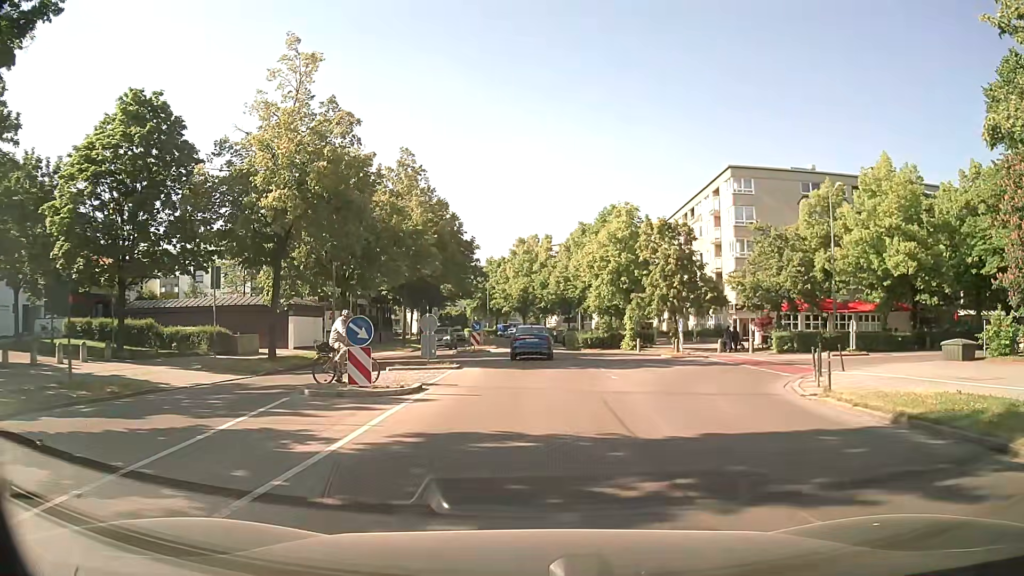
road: residential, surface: asphalt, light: Day
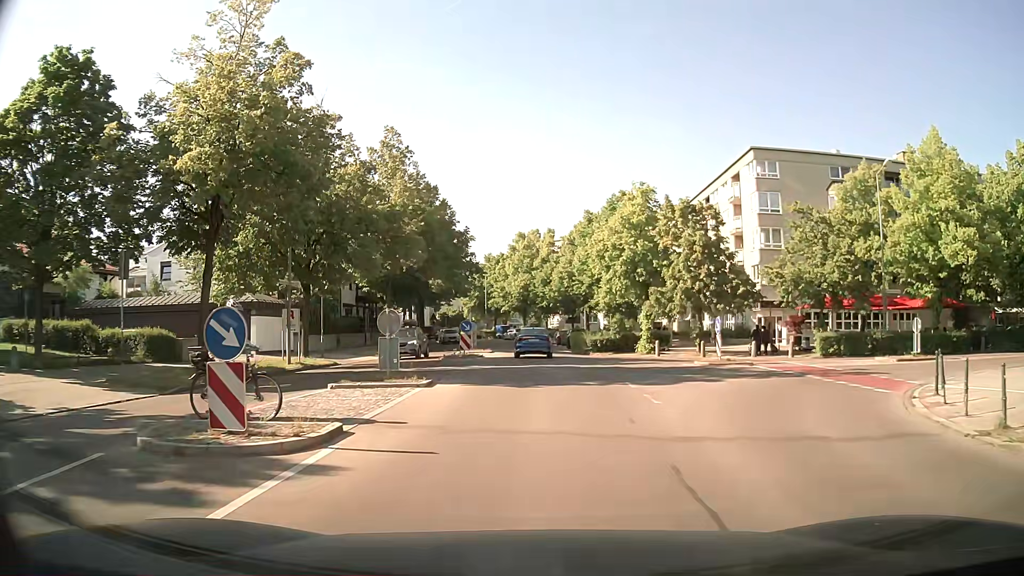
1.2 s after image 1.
(+0.1, +6.4) m; +1°
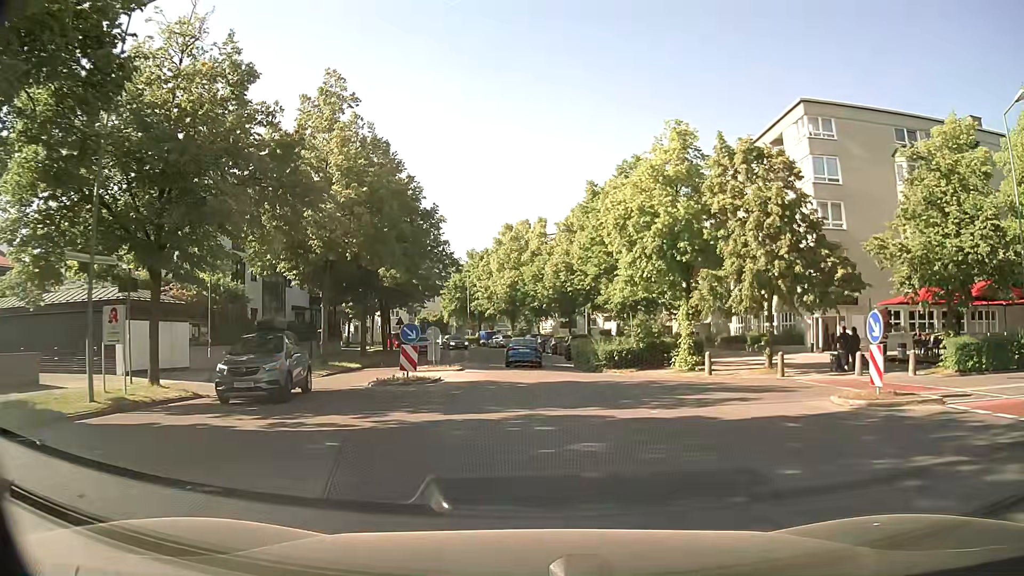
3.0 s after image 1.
(0.0, +12.7) m; 0°
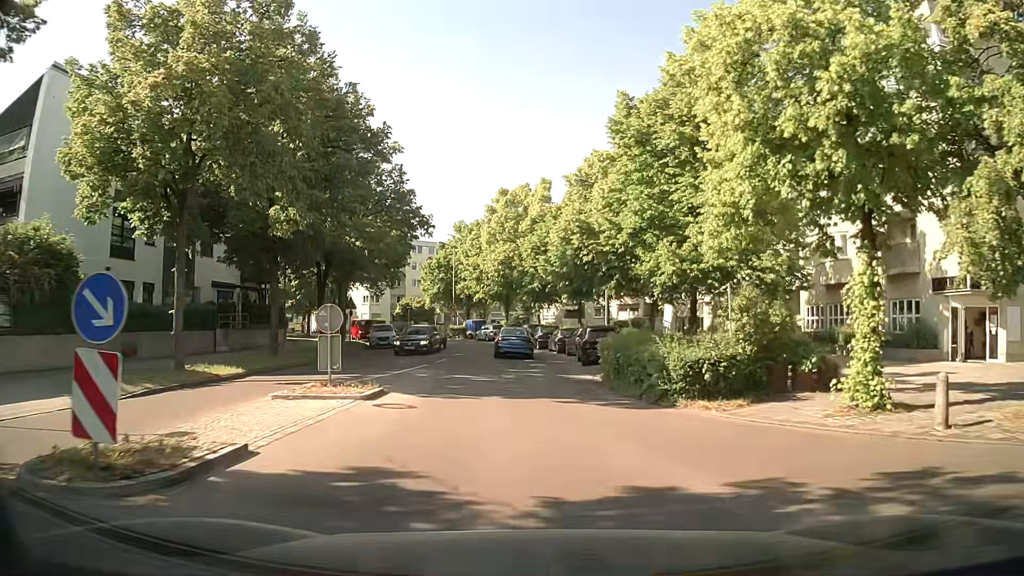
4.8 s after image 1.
(+0.1, +14.9) m; +1°
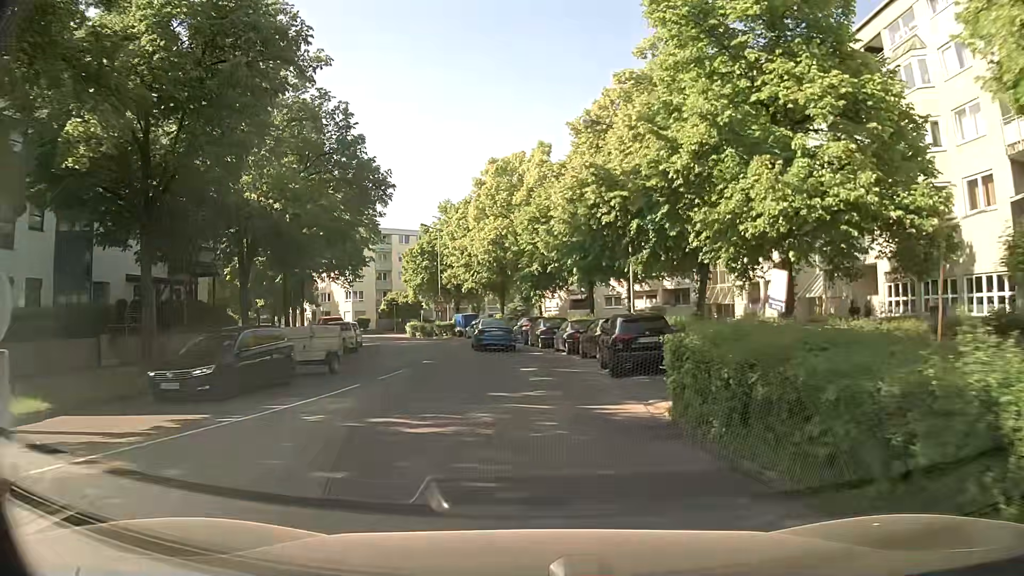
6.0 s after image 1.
(+0.1, +10.1) m; 0°
(0, +10) (0, +20) (-2, +30) (-4, +40) (-7, +49) (-11, +58) (-17, +66) (-24, +73) (-33, +77) (-43, +80) m
